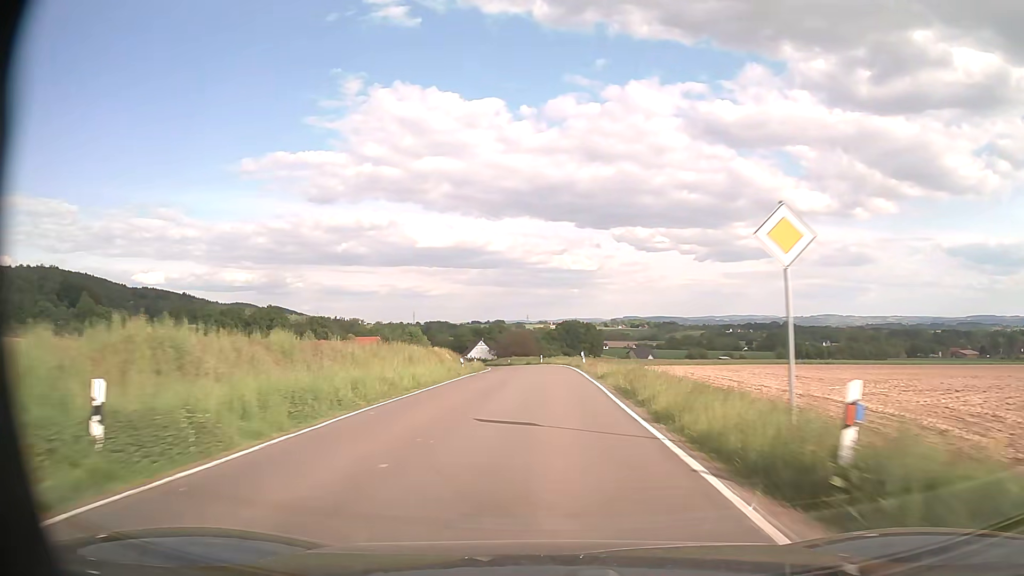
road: secondary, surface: asphalt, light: Day
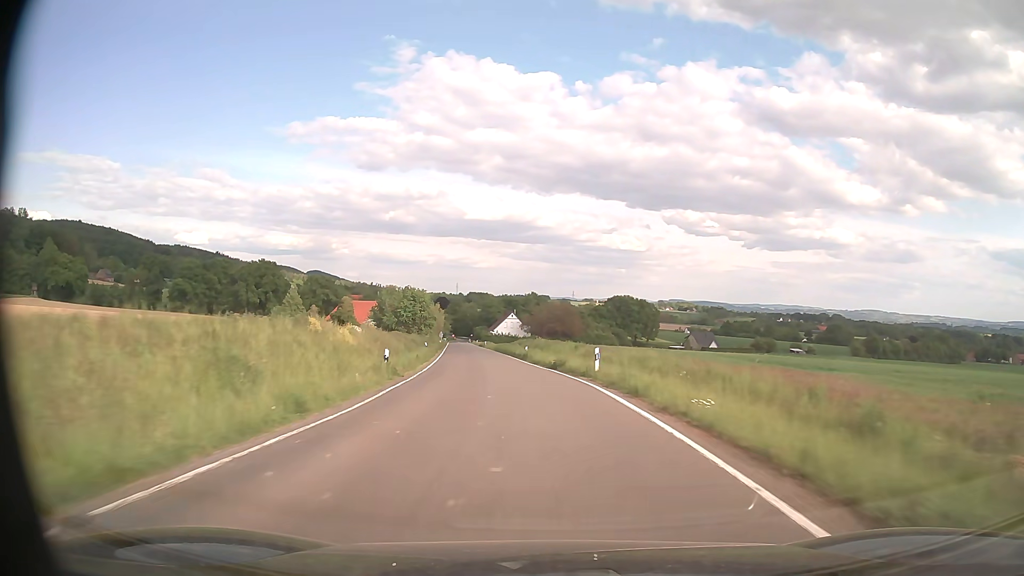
(-0.6, +51.4) m; -3°
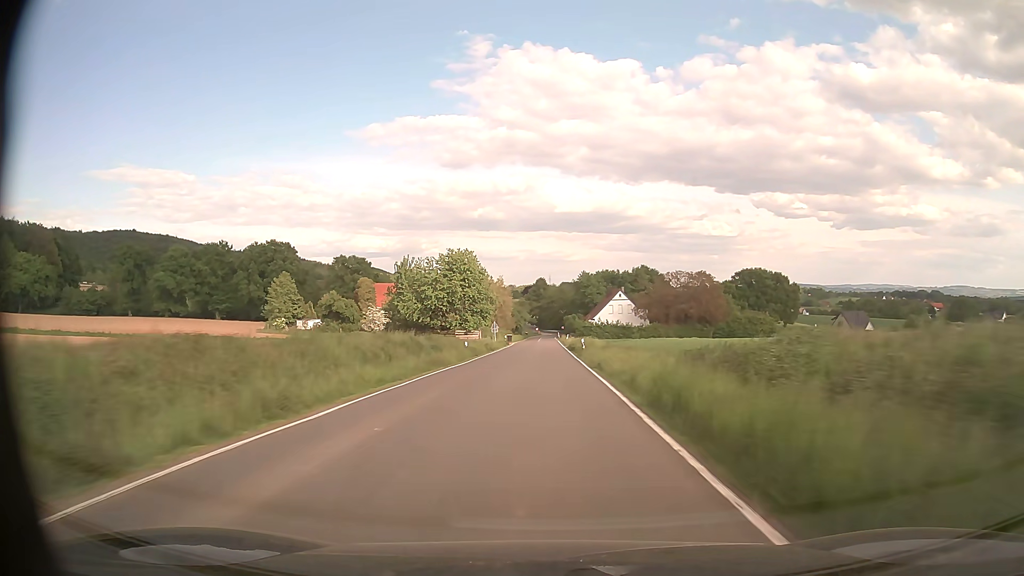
(-6.0, +66.7) m; -8°
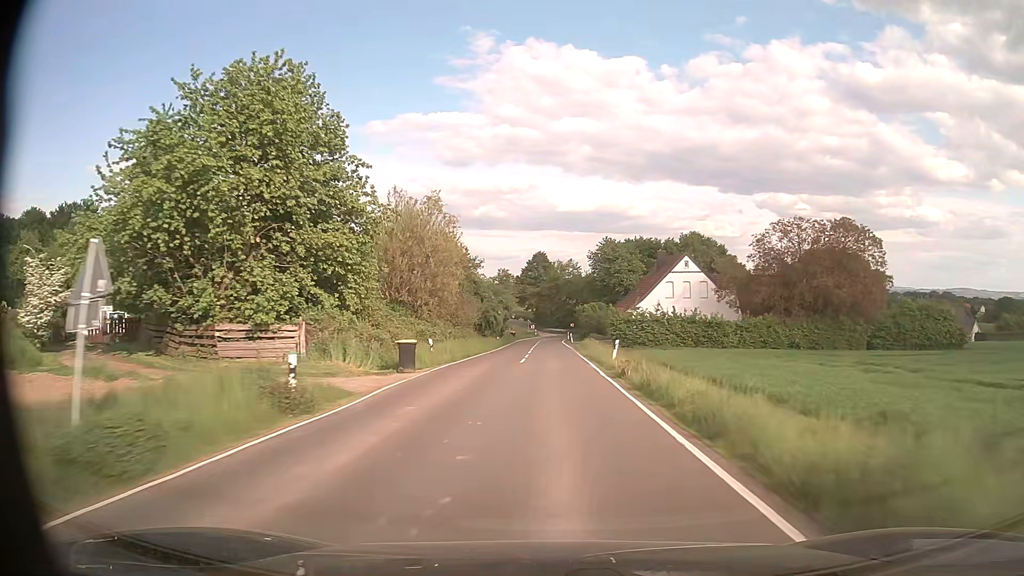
(-0.2, +63.4) m; 0°
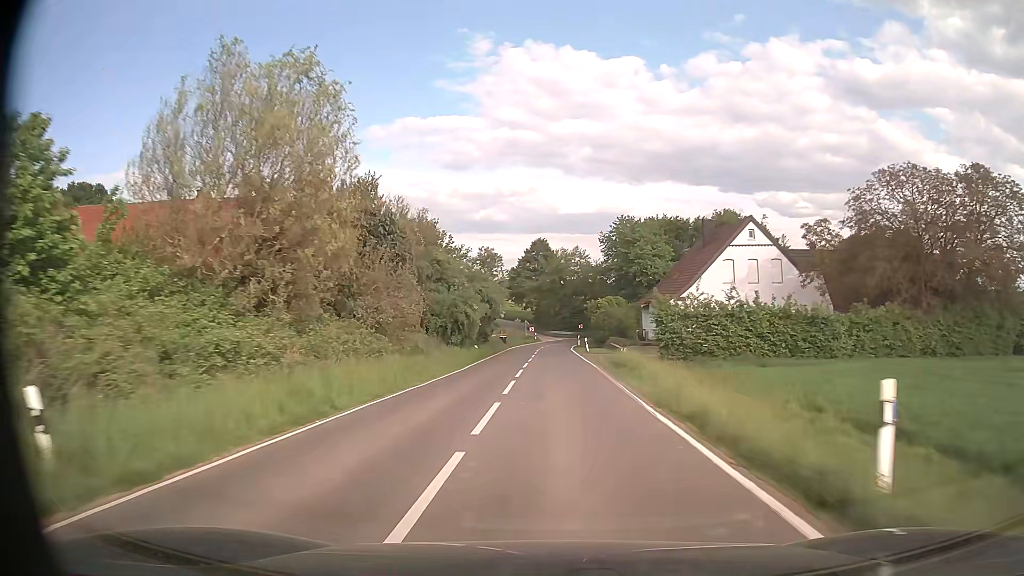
(0.0, +23.2) m; 0°
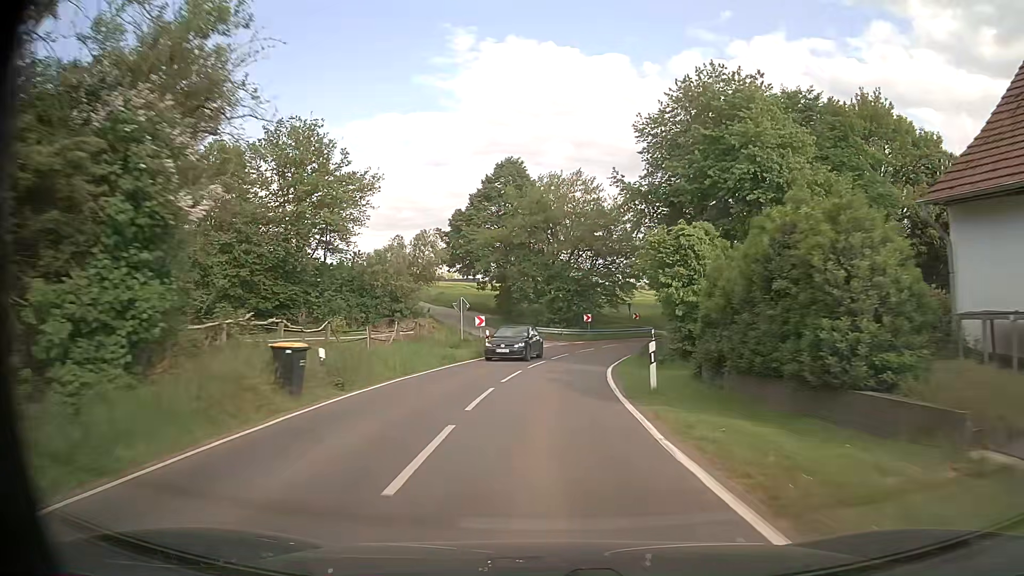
(+0.2, +50.7) m; +1°
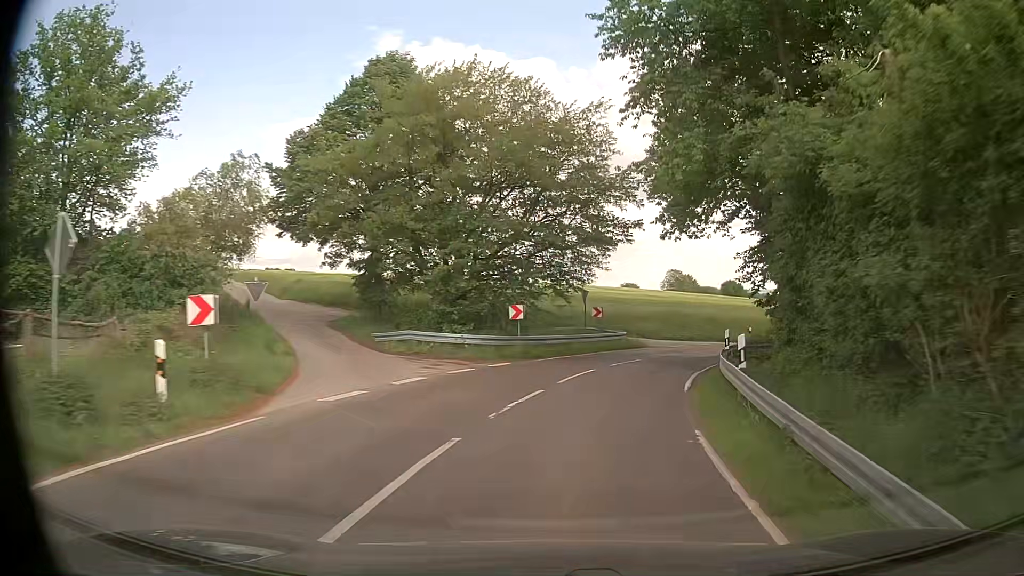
(+0.9, +24.8) m; +7°
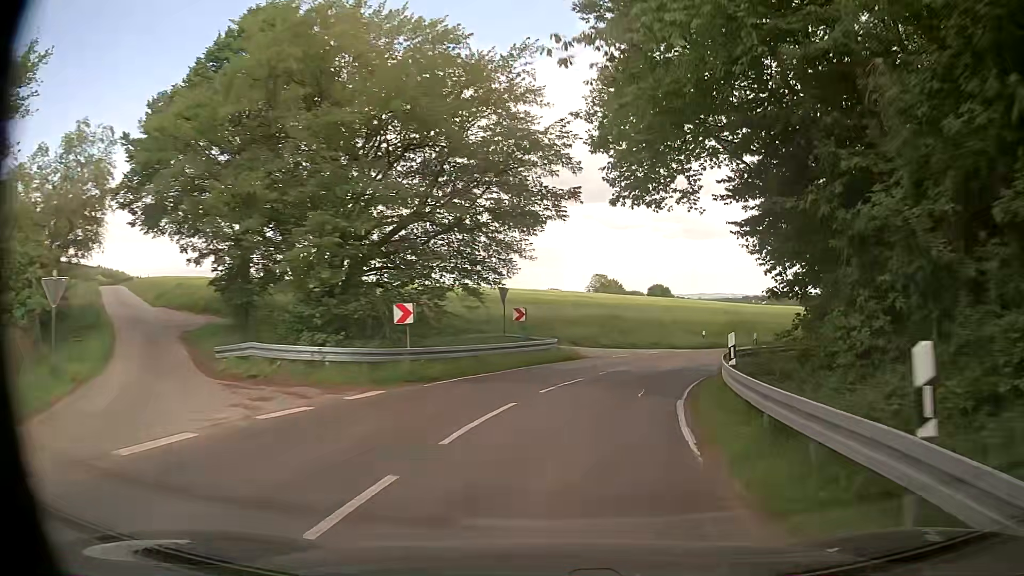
(+0.4, +7.6) m; +6°
(+1, +10) (+3, +20) (+8, +29) (+14, +37) (+21, +43) (+30, +49) (+38, +54) (+46, +60) (+55, +65) (+63, +70) m
